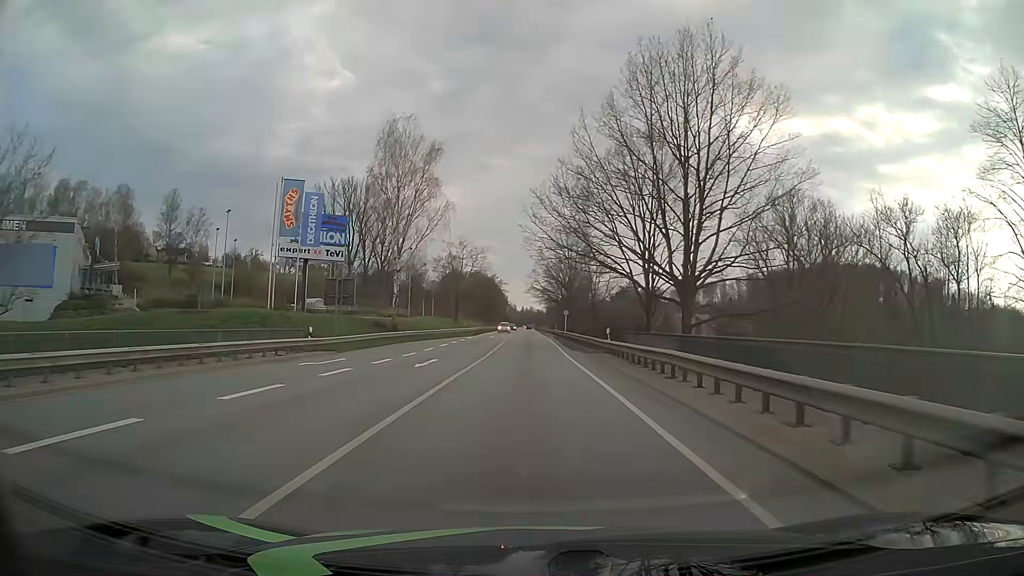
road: primary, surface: asphalt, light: Day
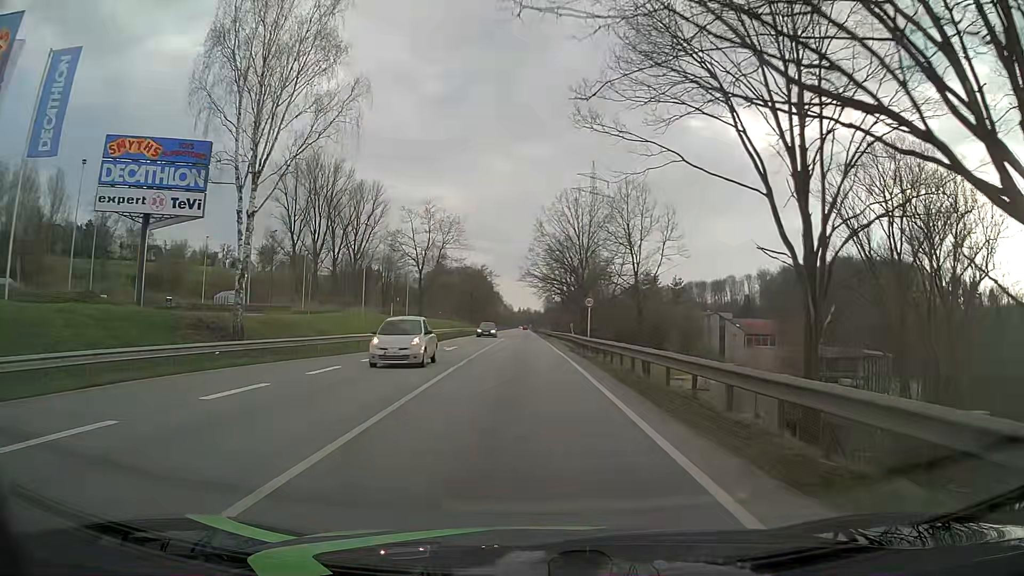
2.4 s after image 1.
(+0.1, +30.5) m; 0°
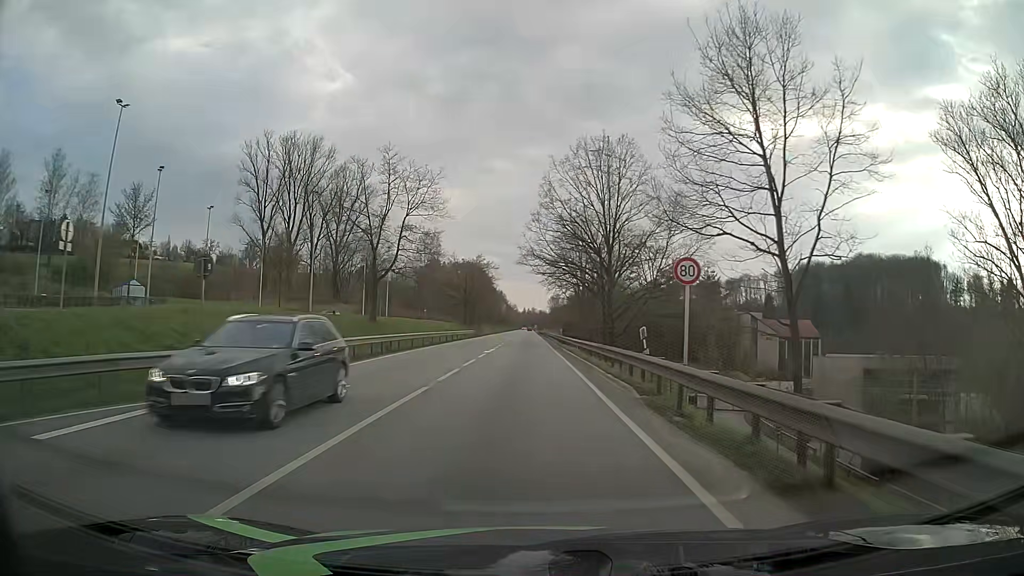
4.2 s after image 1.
(-0.1, +22.8) m; 0°
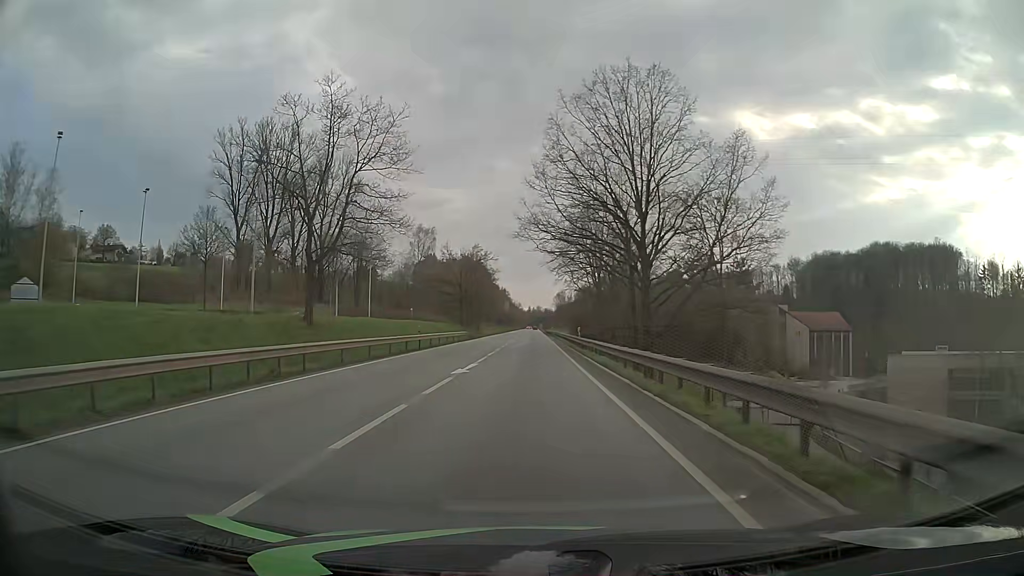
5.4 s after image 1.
(0.0, +15.4) m; 0°
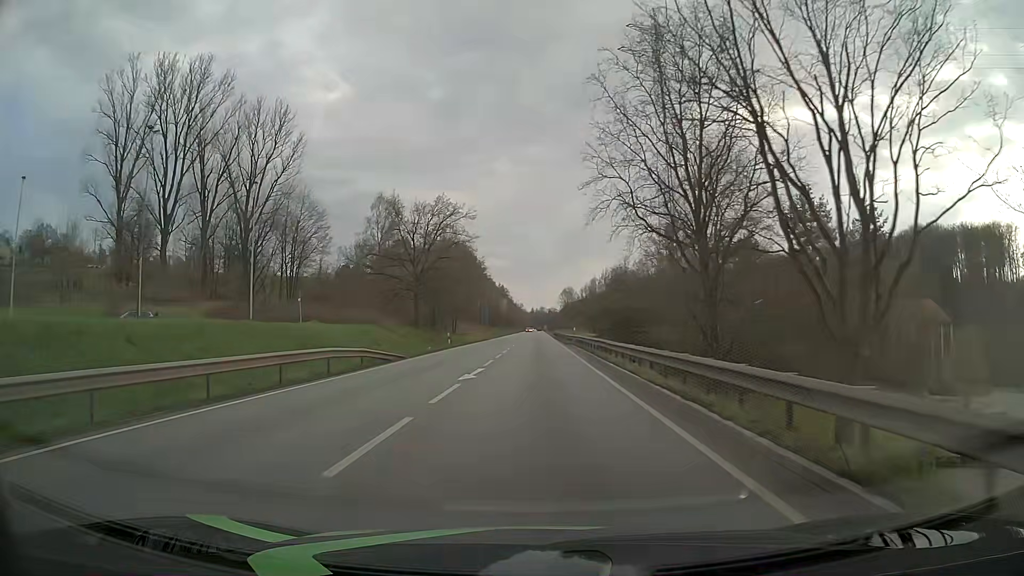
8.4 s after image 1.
(-0.3, +43.3) m; -1°
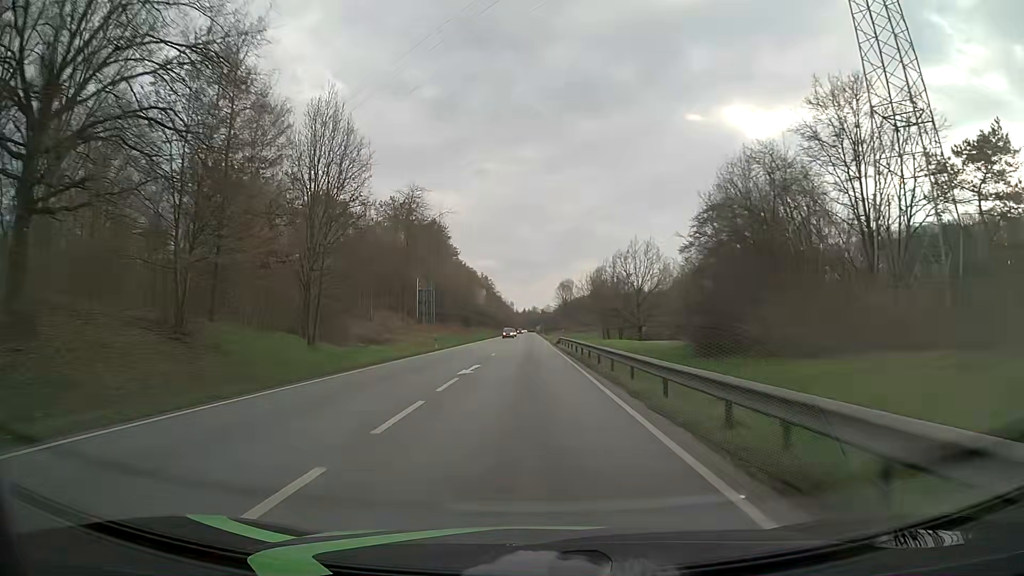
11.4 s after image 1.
(+0.5, +52.1) m; +1°
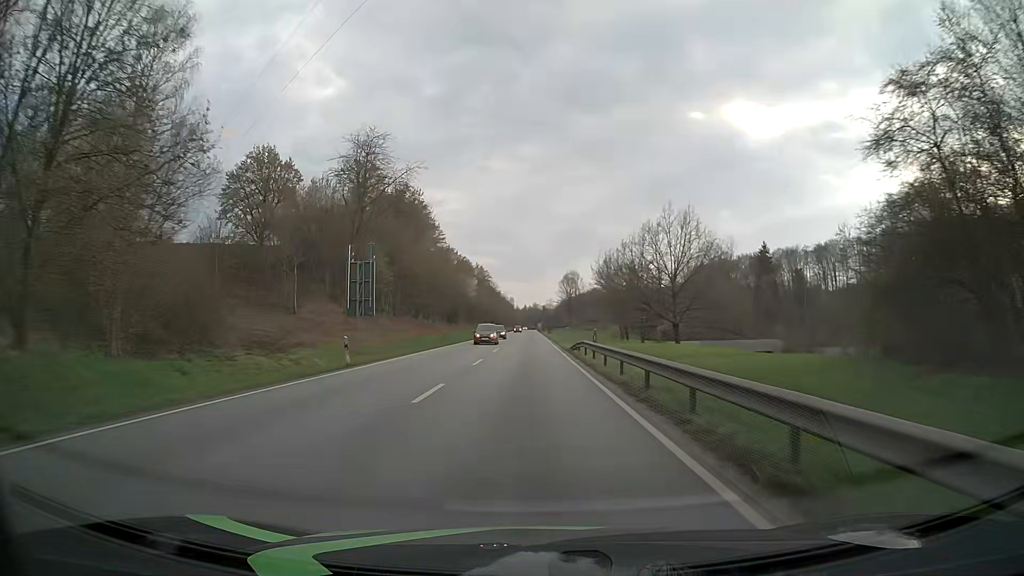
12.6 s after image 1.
(0.0, +22.8) m; 0°
